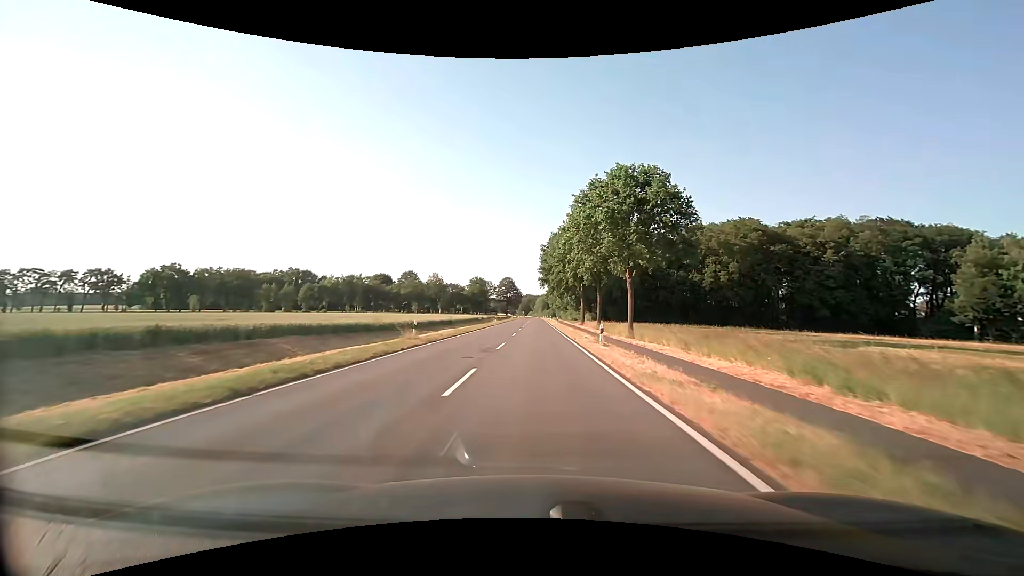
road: secondary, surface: asphalt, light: Day
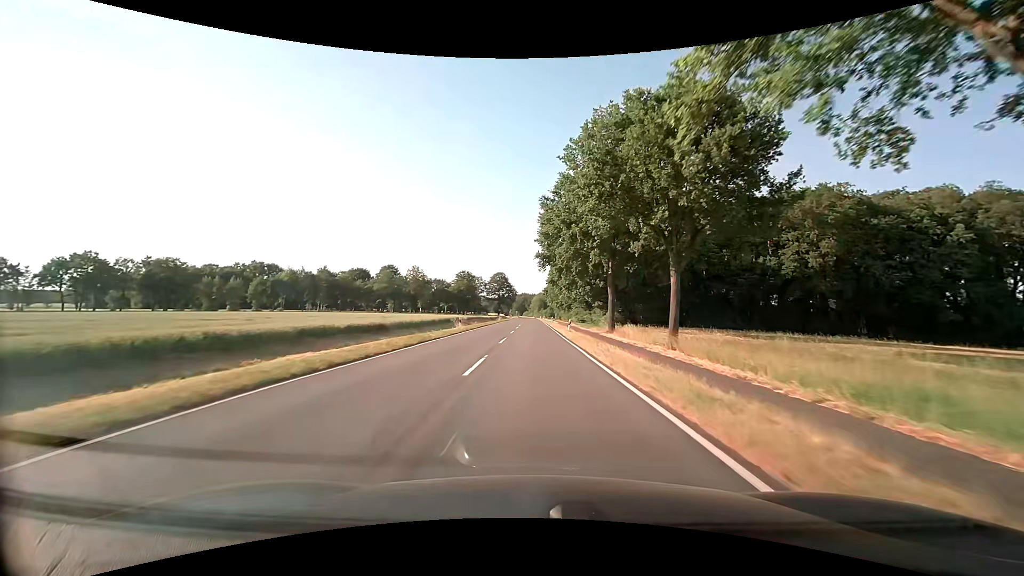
(+0.1, +32.3) m; 0°
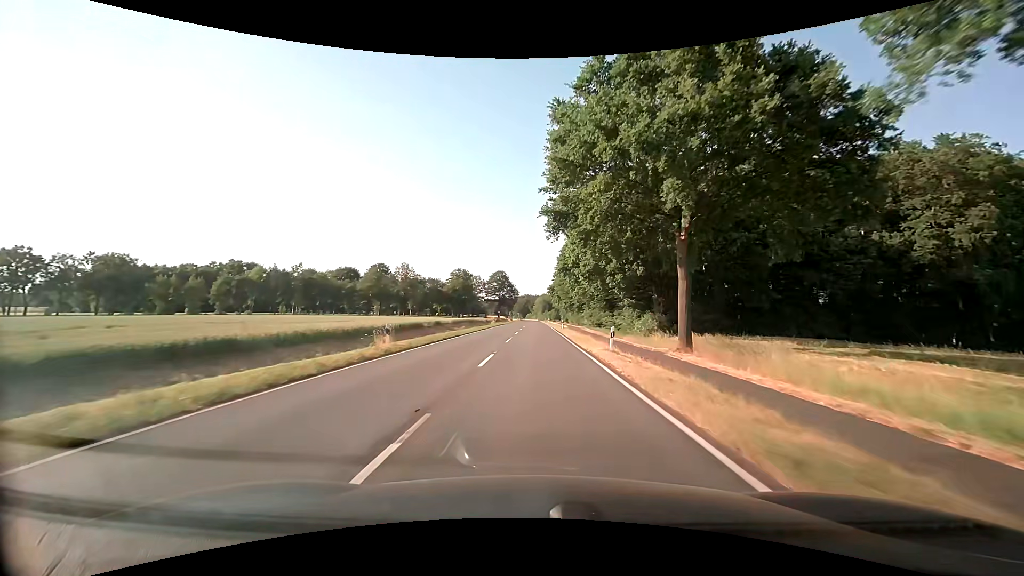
(0.0, +21.5) m; 0°
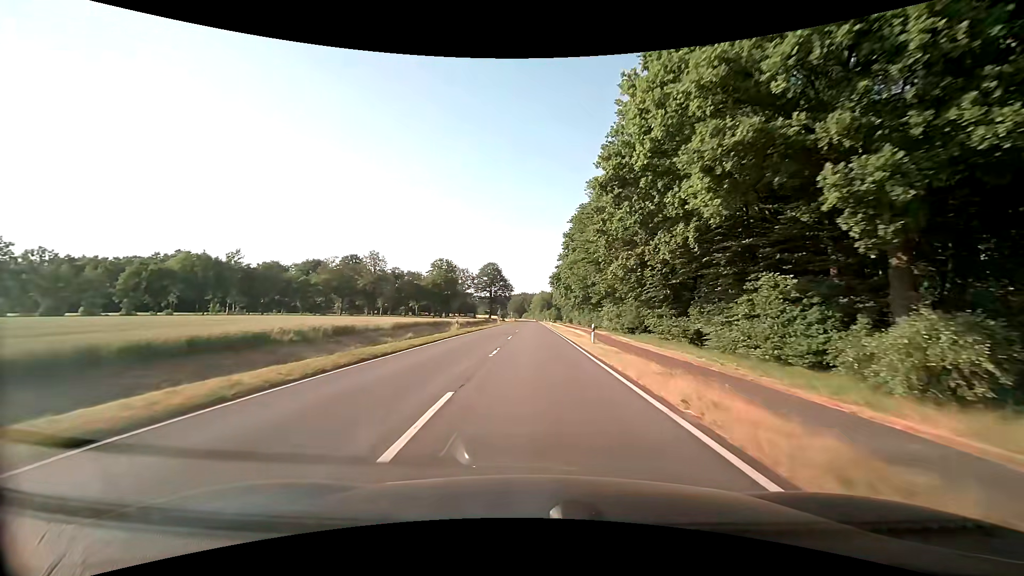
(+0.1, +32.2) m; 0°
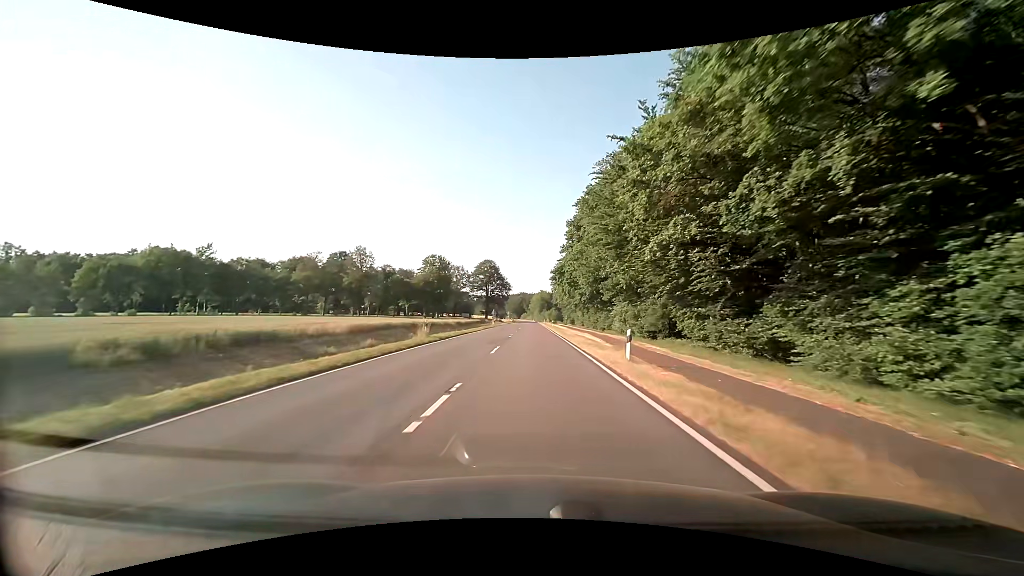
(0.0, +10.7) m; 0°
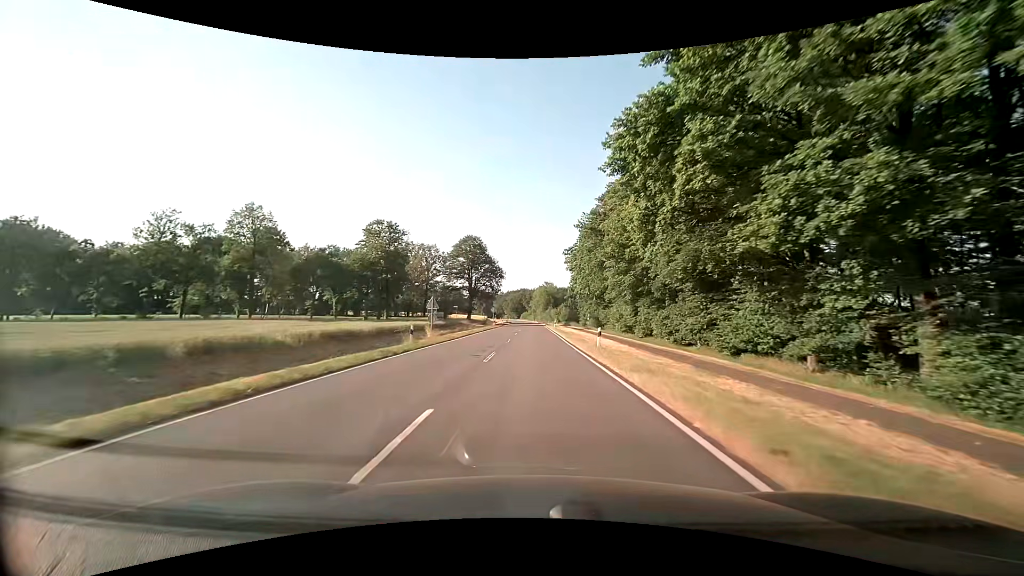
(0.0, +53.7) m; 0°
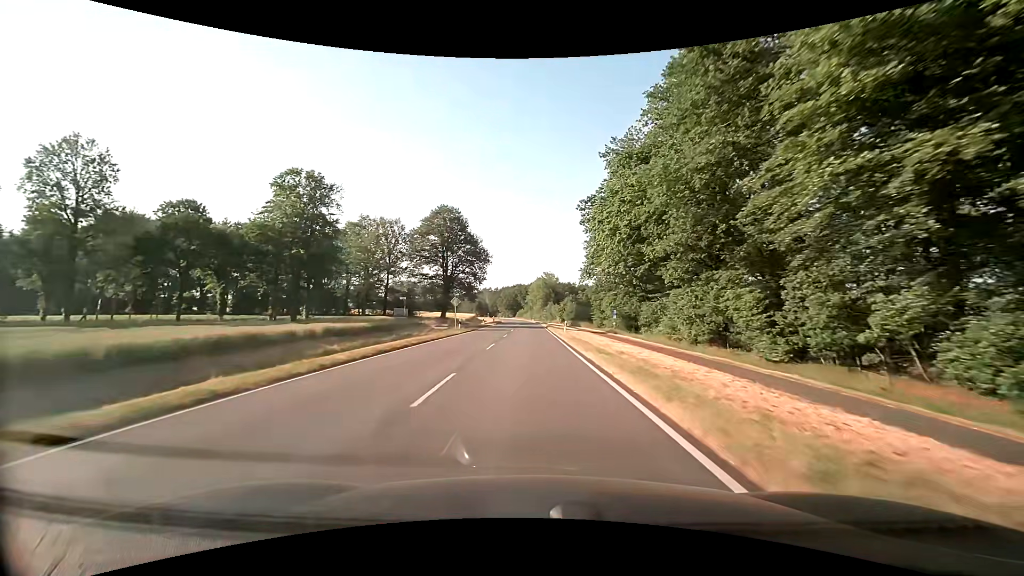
(+0.3, +32.3) m; +1°
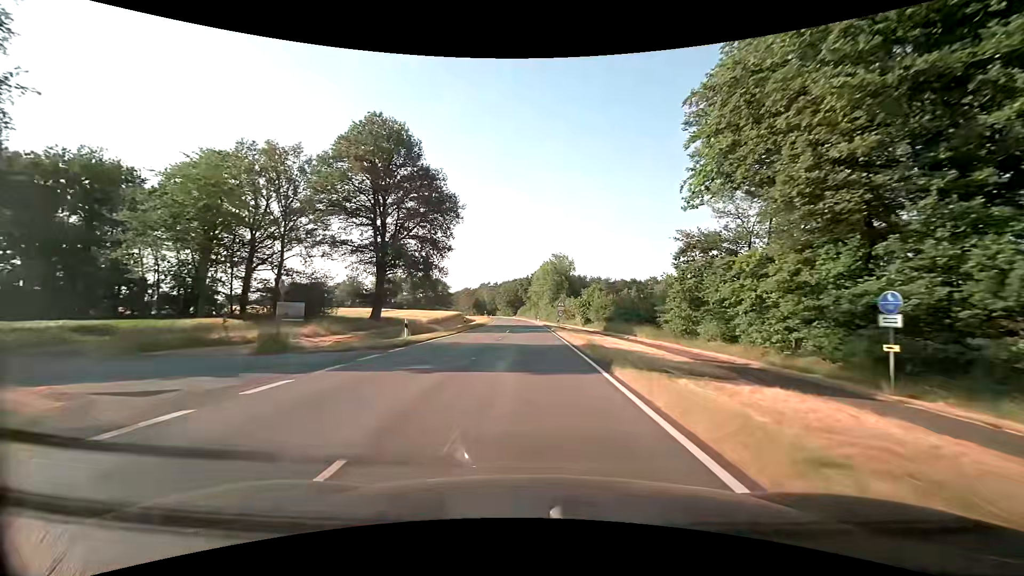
(-0.5, +43.1) m; -1°
(0, +10) (0, +20) (0, +30) (0, +40) (0, +50) (0, +60) (-1, +70) (-1, +80) (-2, +90) (-2, +100) m
